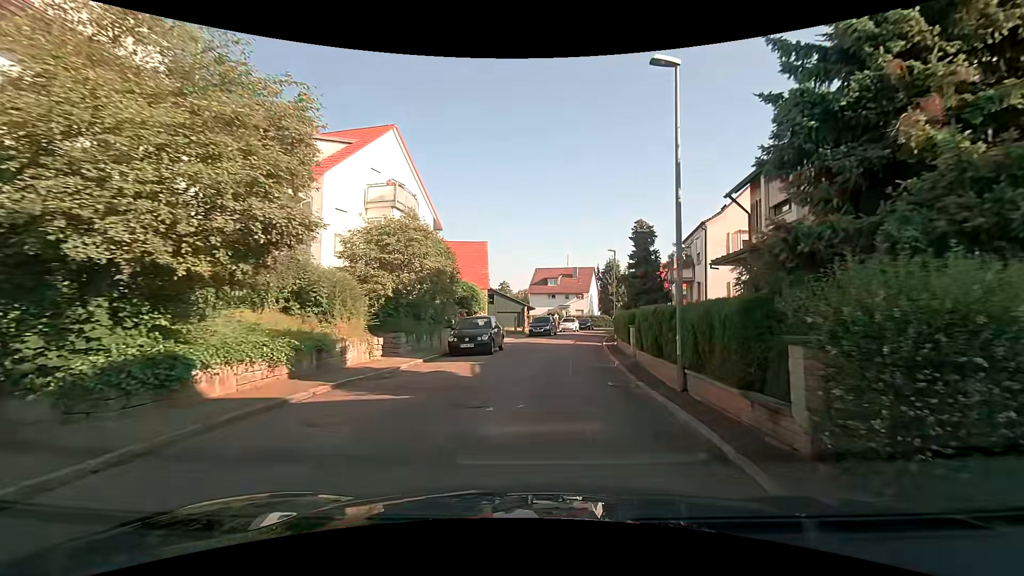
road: residential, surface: asphalt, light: Day
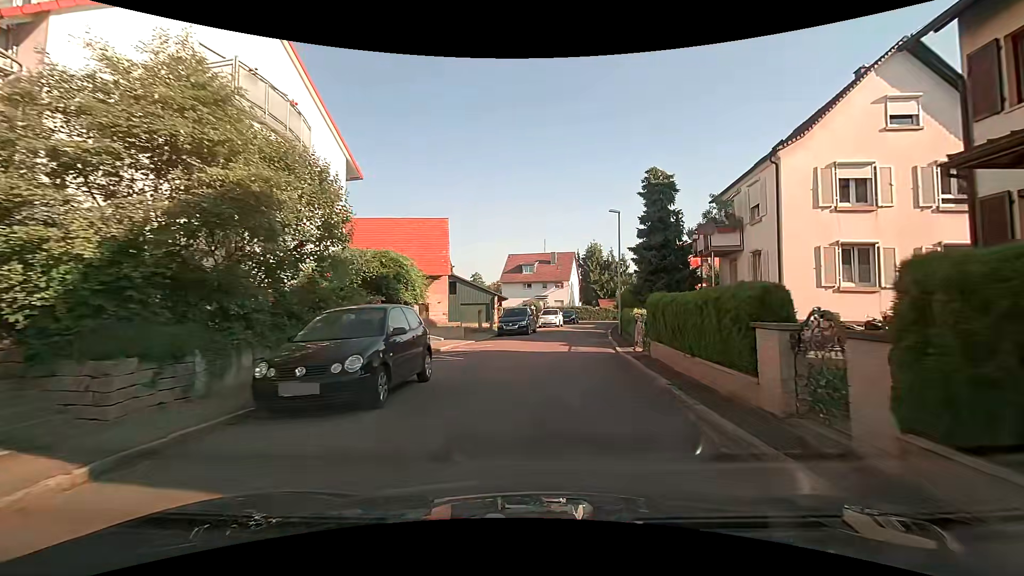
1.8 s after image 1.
(0.0, +11.6) m; +1°
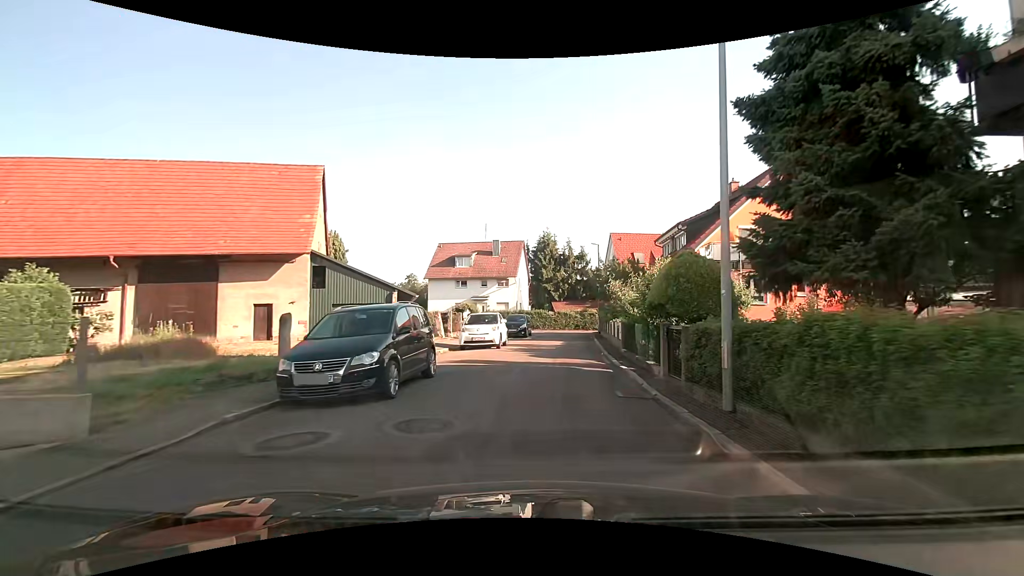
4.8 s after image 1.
(+1.4, +19.4) m; +7°
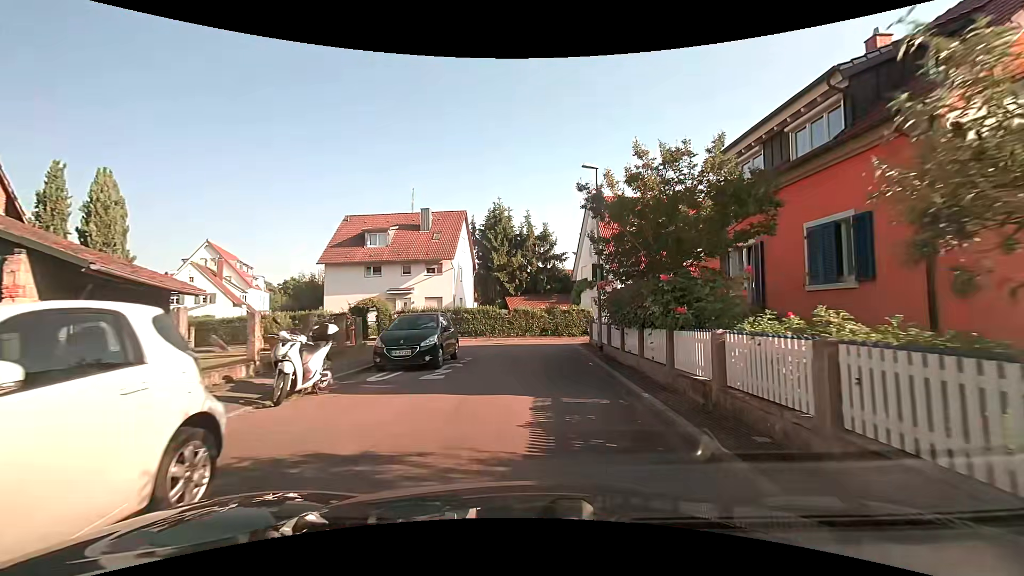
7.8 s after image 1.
(+1.0, +18.6) m; +5°
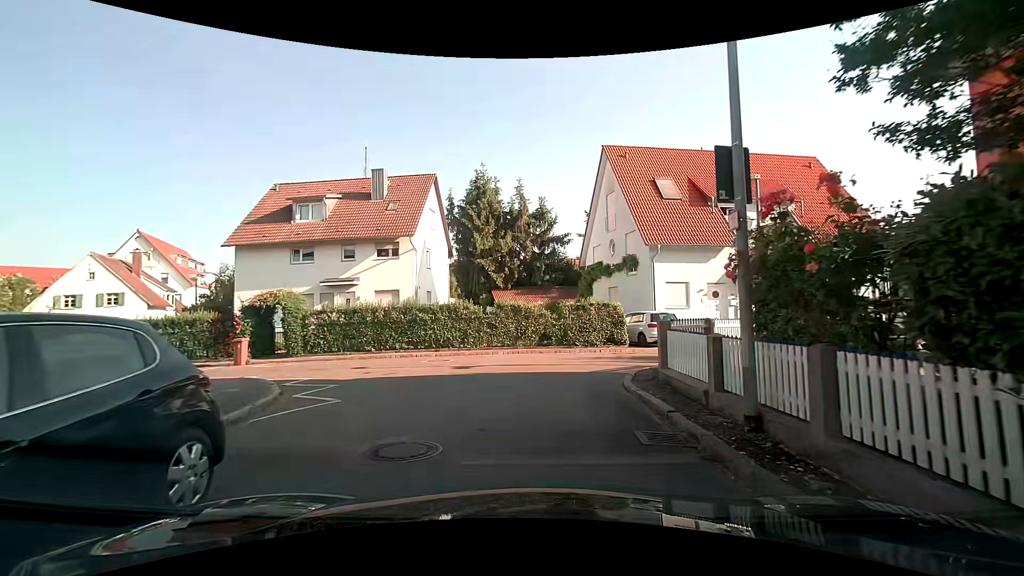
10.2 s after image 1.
(+0.2, +11.7) m; +1°
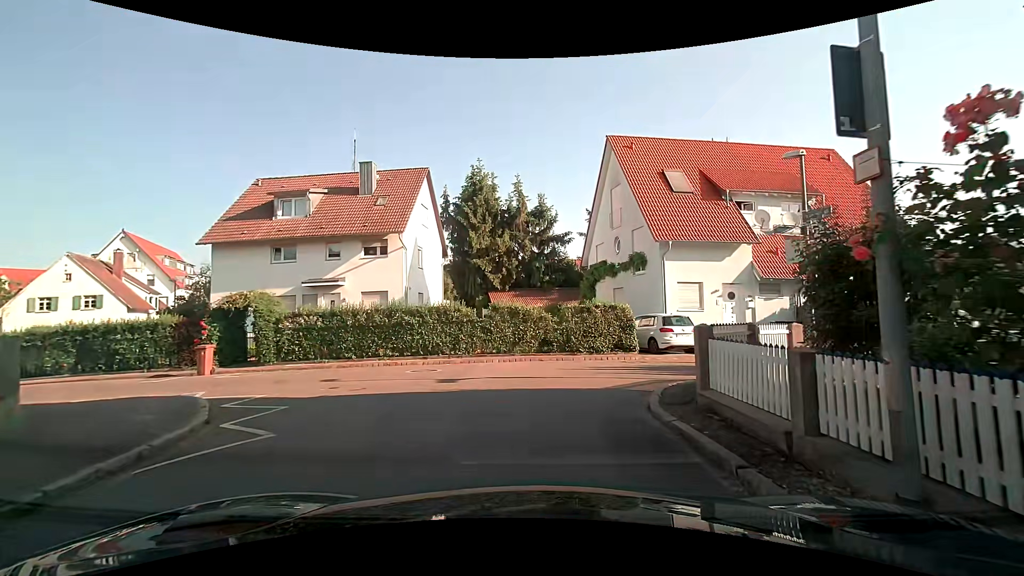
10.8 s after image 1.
(0.0, +2.1) m; +1°
